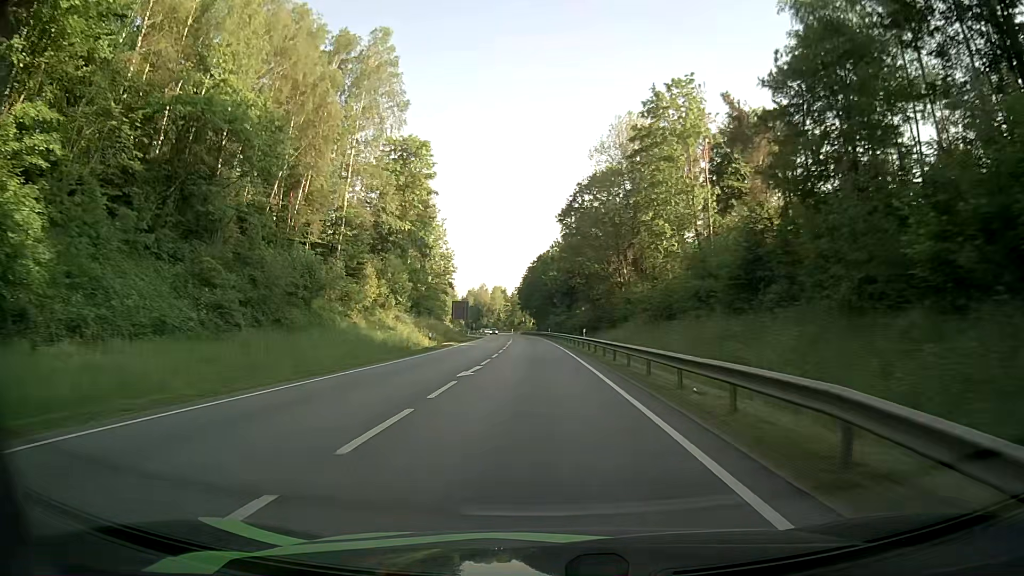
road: primary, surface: asphalt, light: Day
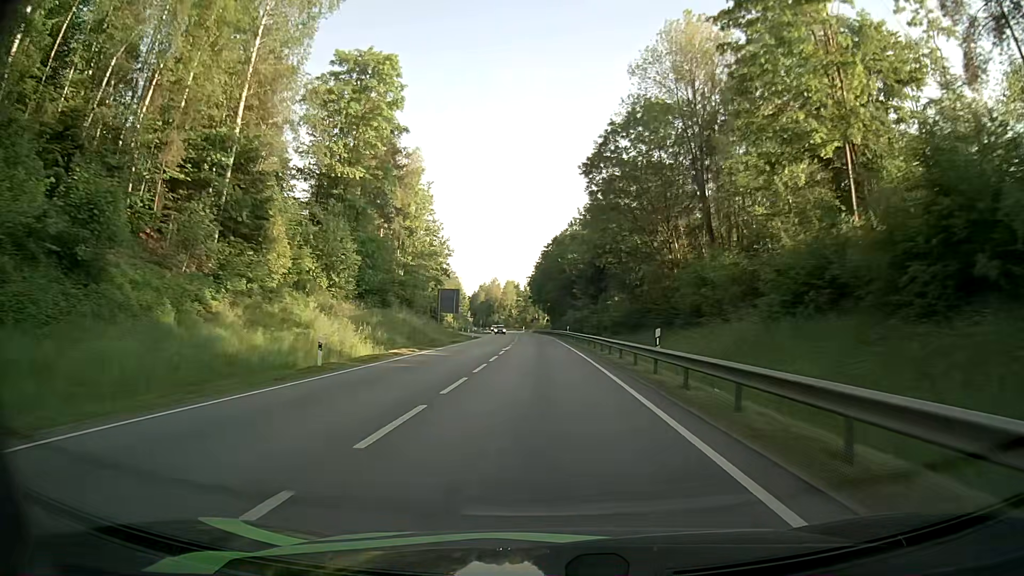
(-0.2, +23.9) m; -1°
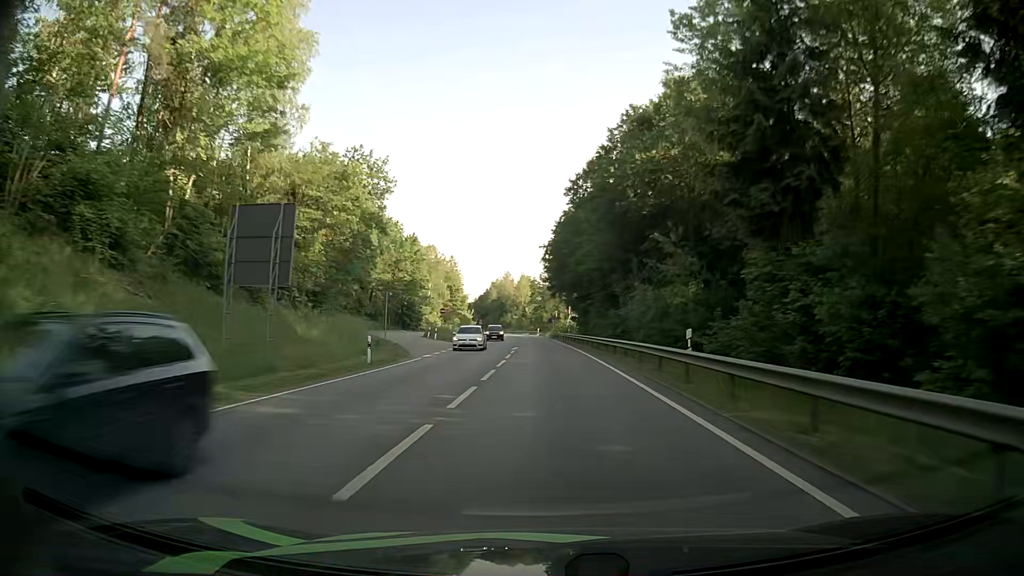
(-0.7, +50.4) m; -2°
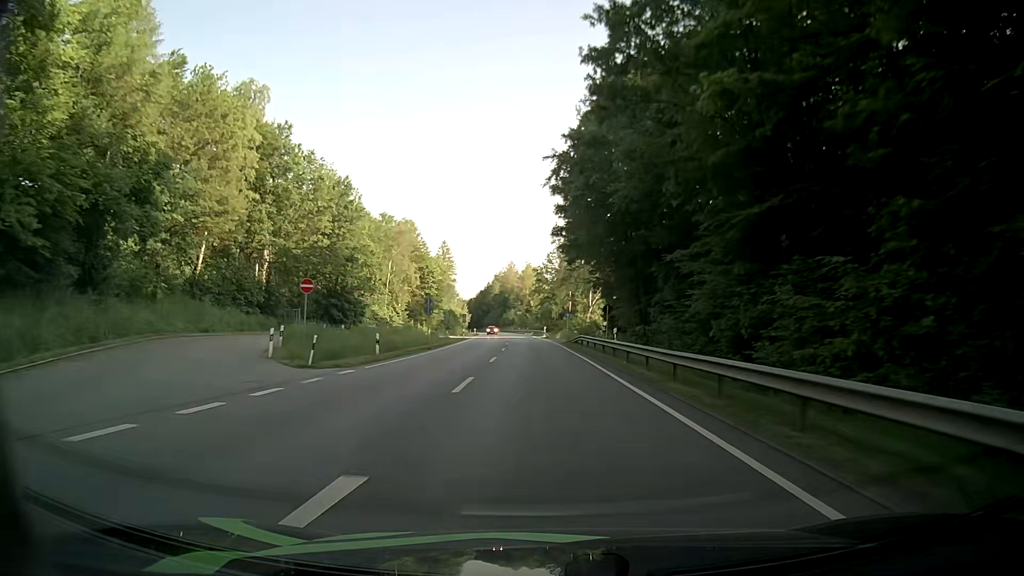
(-0.2, +40.2) m; 0°
